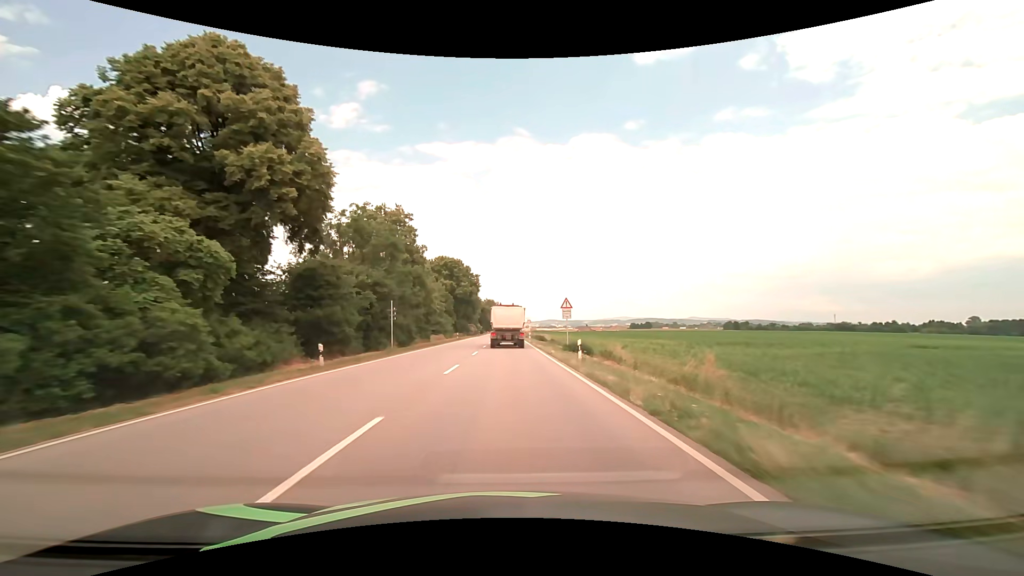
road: primary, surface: asphalt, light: Day
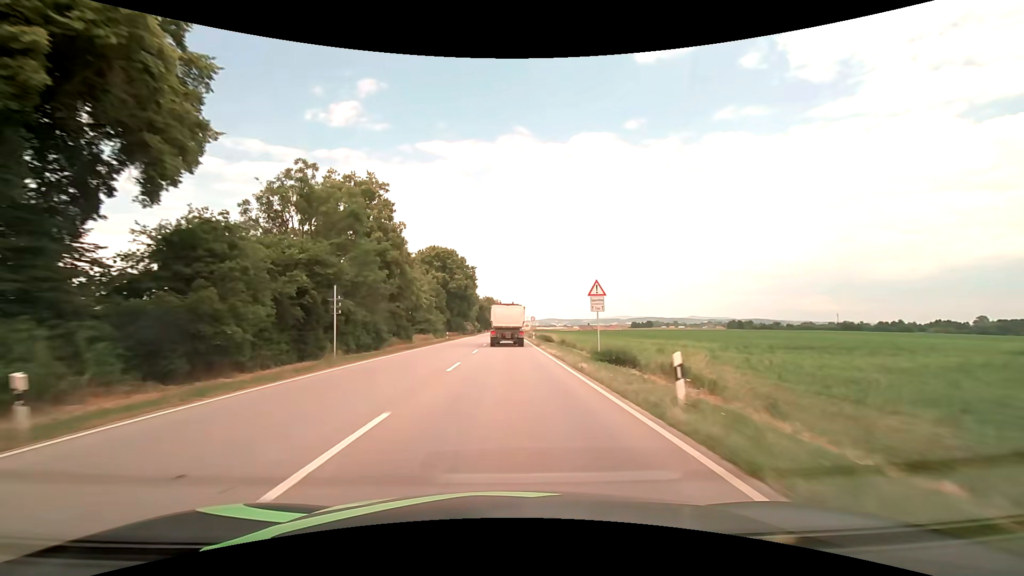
(0.0, +11.5) m; 0°
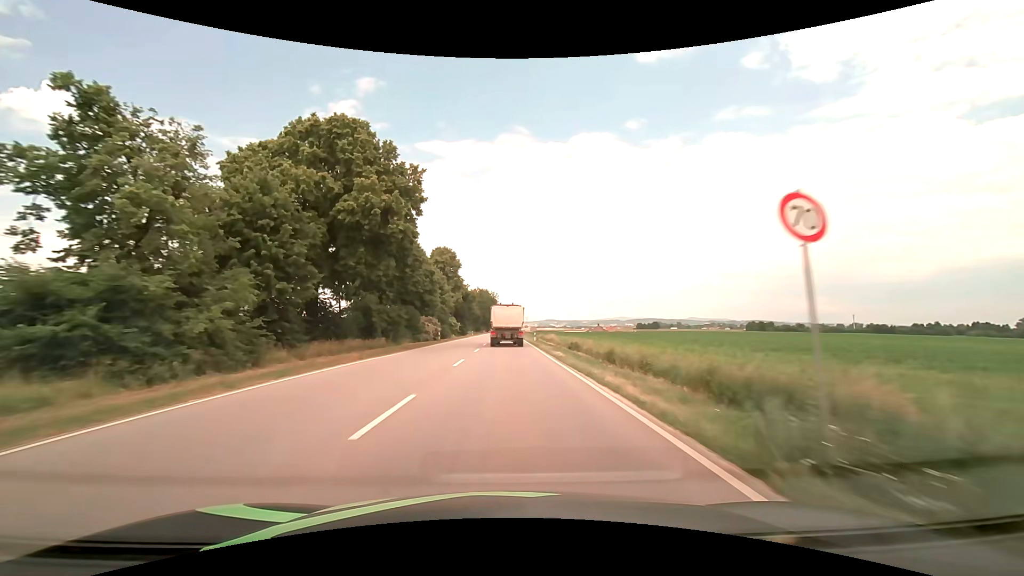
(0.0, +57.9) m; 0°
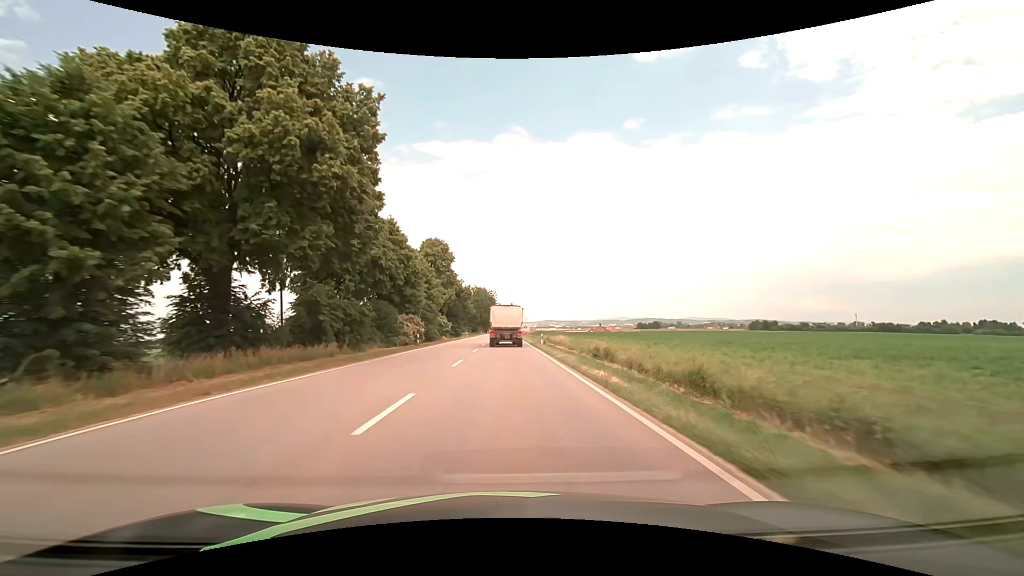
(0.0, +11.7) m; 0°
(0, +10) (0, +20) (0, +30) (0, +40) (0, +50) (0, +60) (0, +70) (0, +80) (0, +90) (0, +100) m
